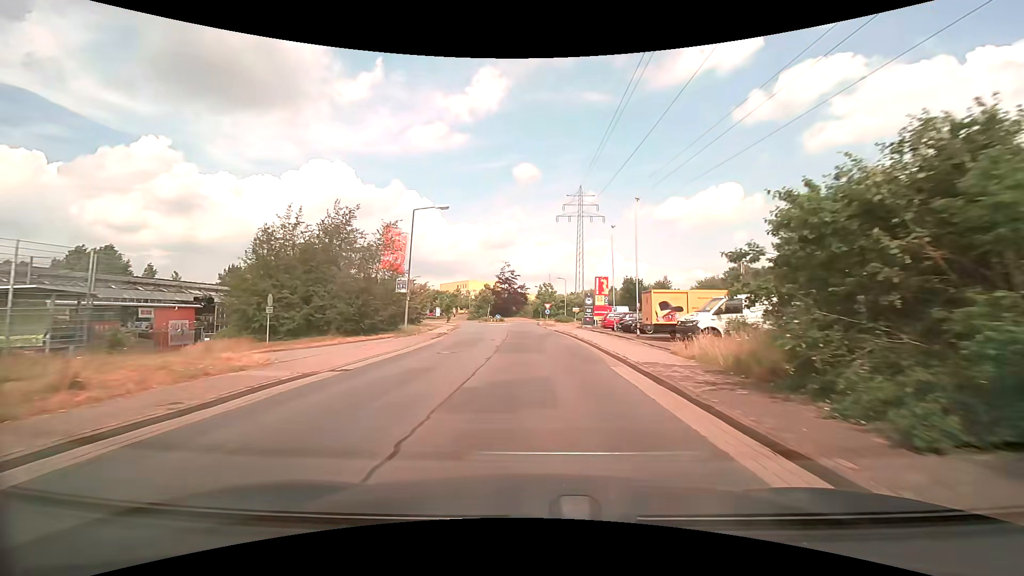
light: Day
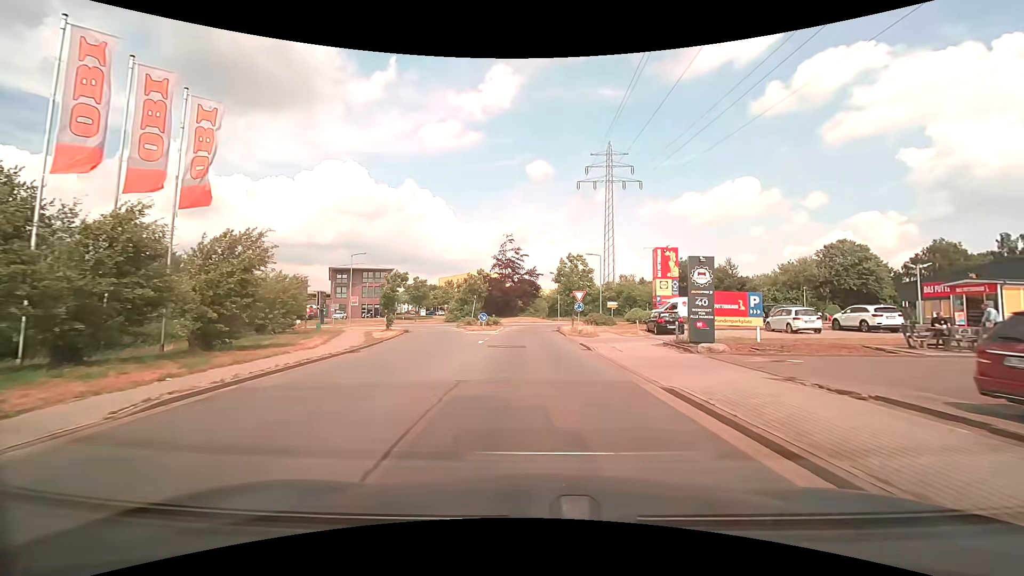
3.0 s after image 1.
(-0.2, +33.3) m; -1°
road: residential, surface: asphalt
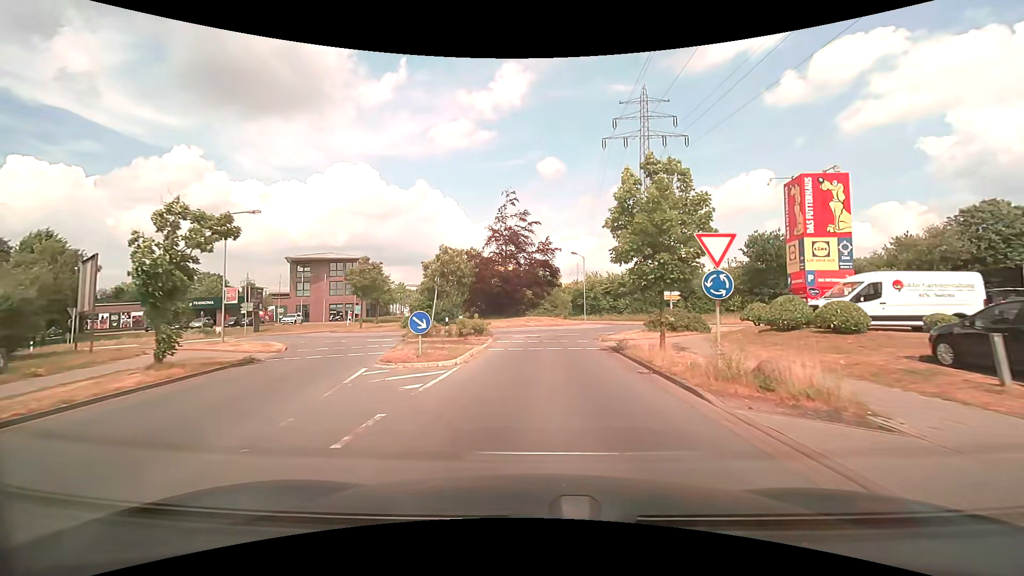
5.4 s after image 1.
(-0.5, +23.5) m; -2°
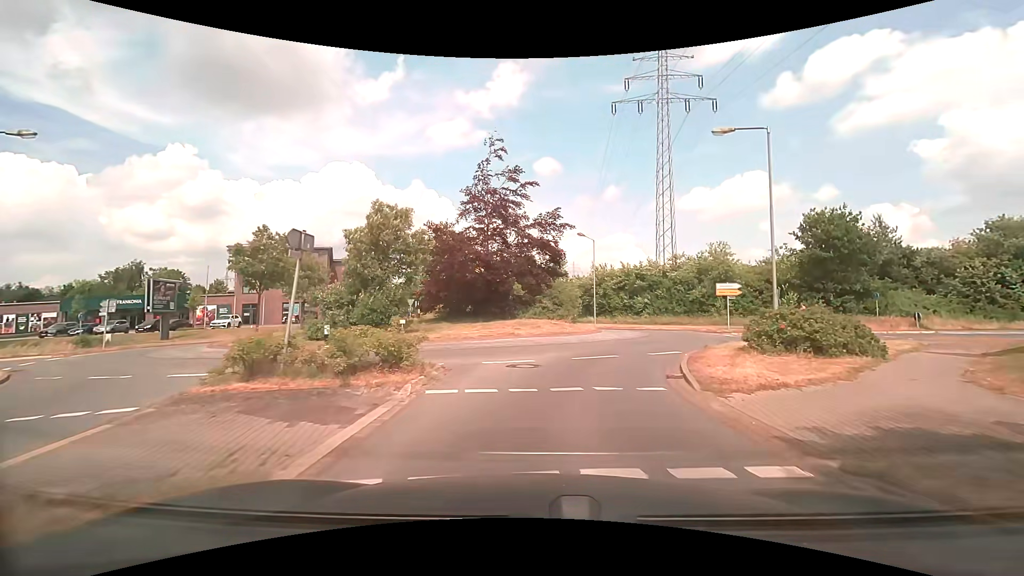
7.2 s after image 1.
(+0.1, +13.7) m; +1°
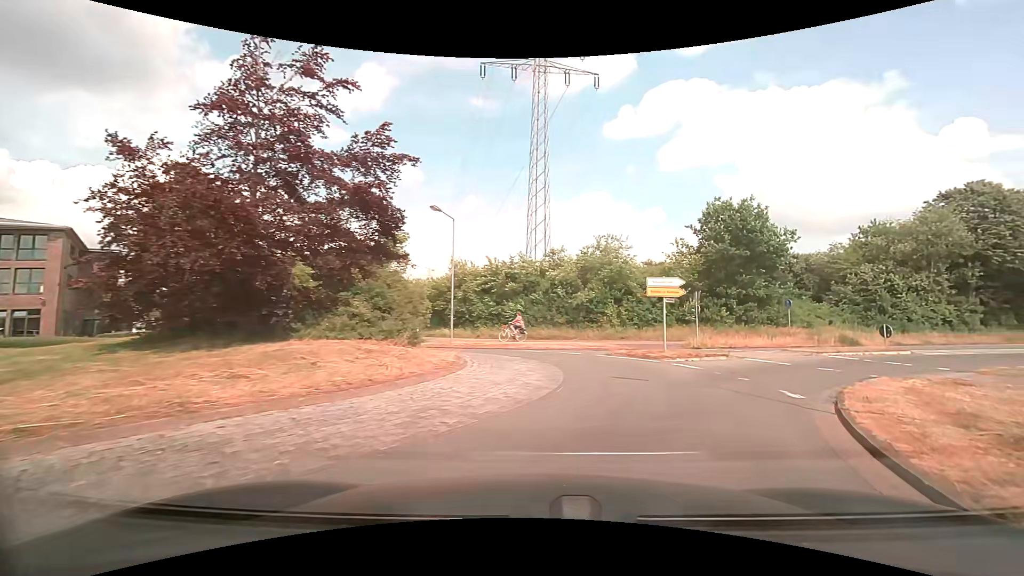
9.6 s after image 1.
(+1.0, +13.8) m; +16°
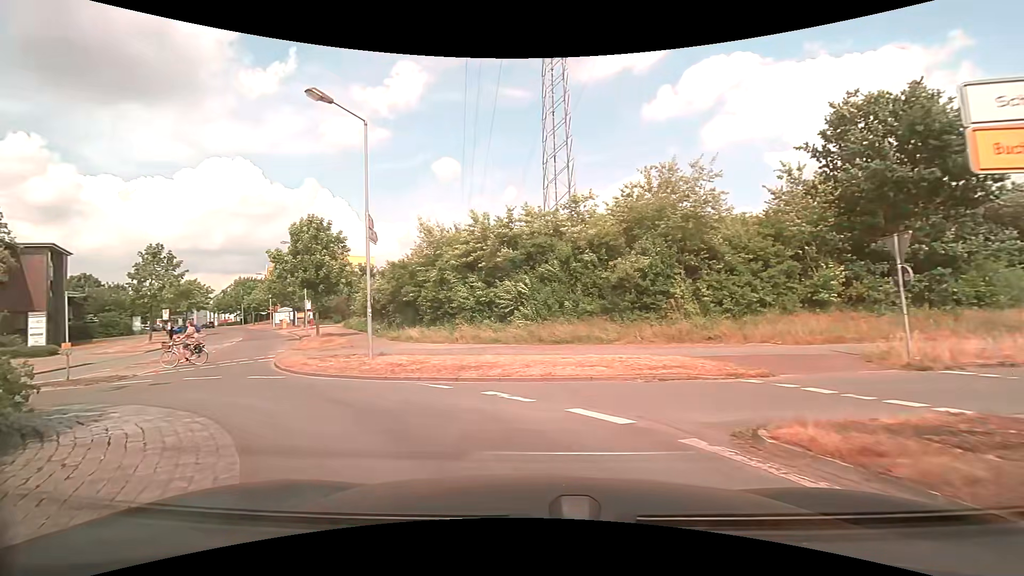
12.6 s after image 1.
(+1.8, +15.2) m; -3°
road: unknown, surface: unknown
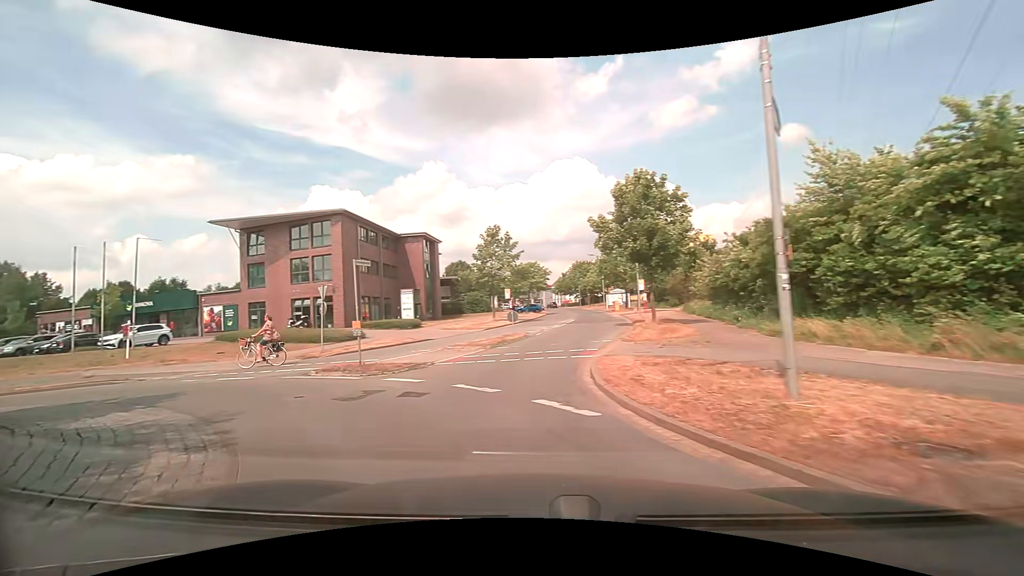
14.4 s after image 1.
(-2.6, +8.4) m; -37°
(-4, +9) (-12, +14) (-22, +13) (-32, +12) (-42, +13) (-51, +16) (-61, +20) (-70, +23) (-80, +27) (-89, +30) m
